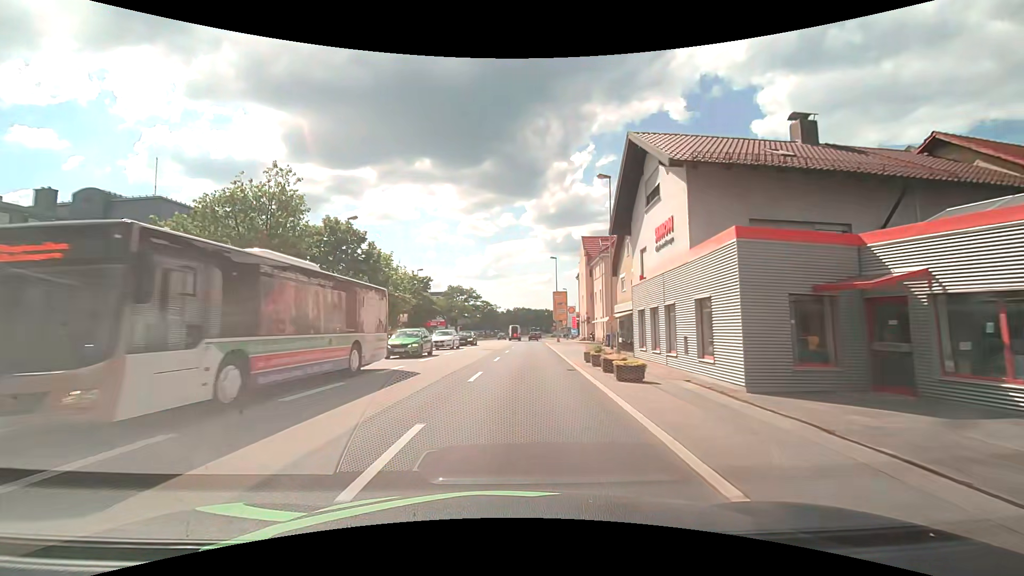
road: primary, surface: asphalt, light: Day
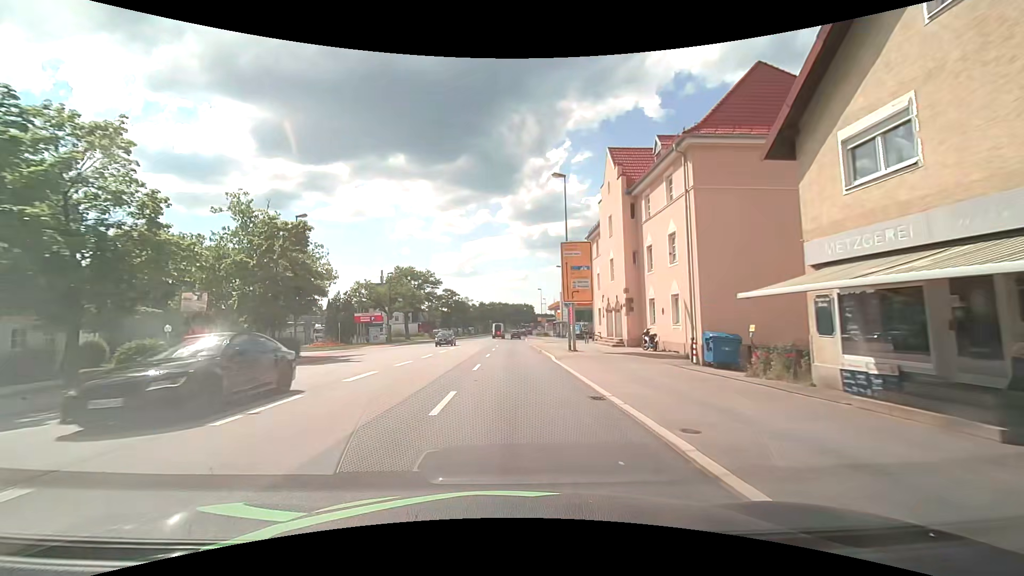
(+1.2, +31.9) m; +3°
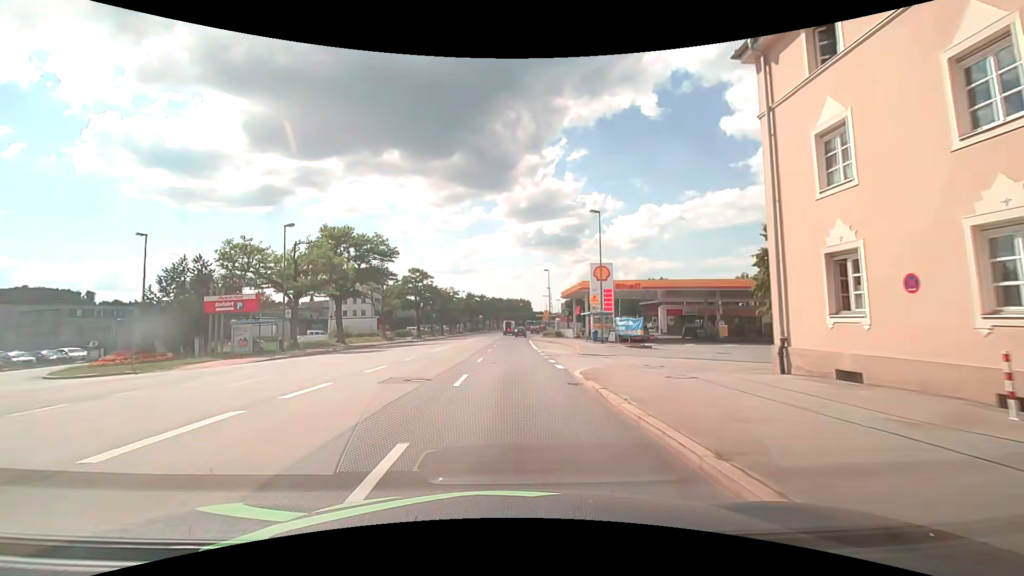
(0.0, +32.0) m; 0°
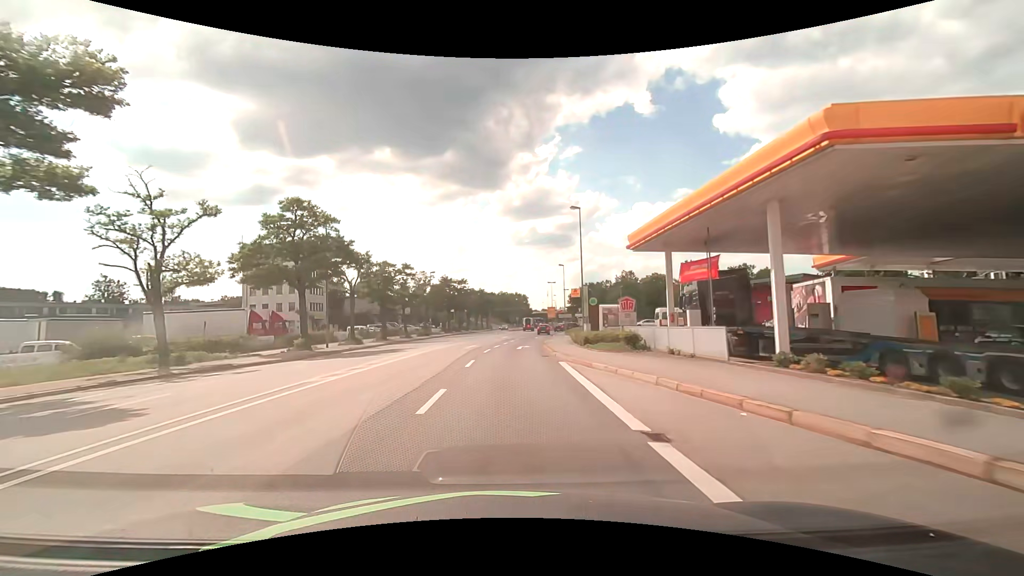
(+0.6, +39.8) m; +1°
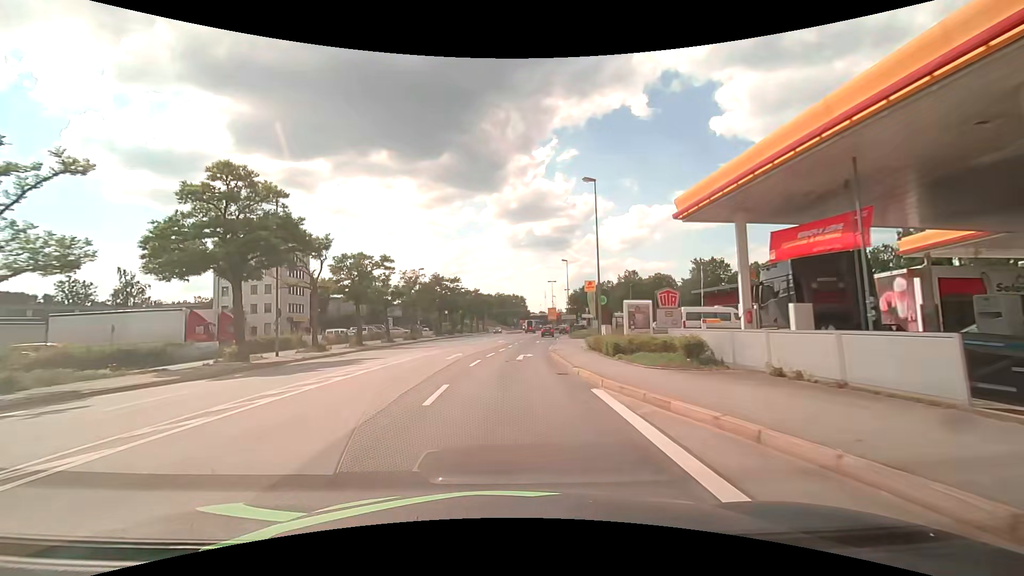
(0.0, +7.9) m; 0°
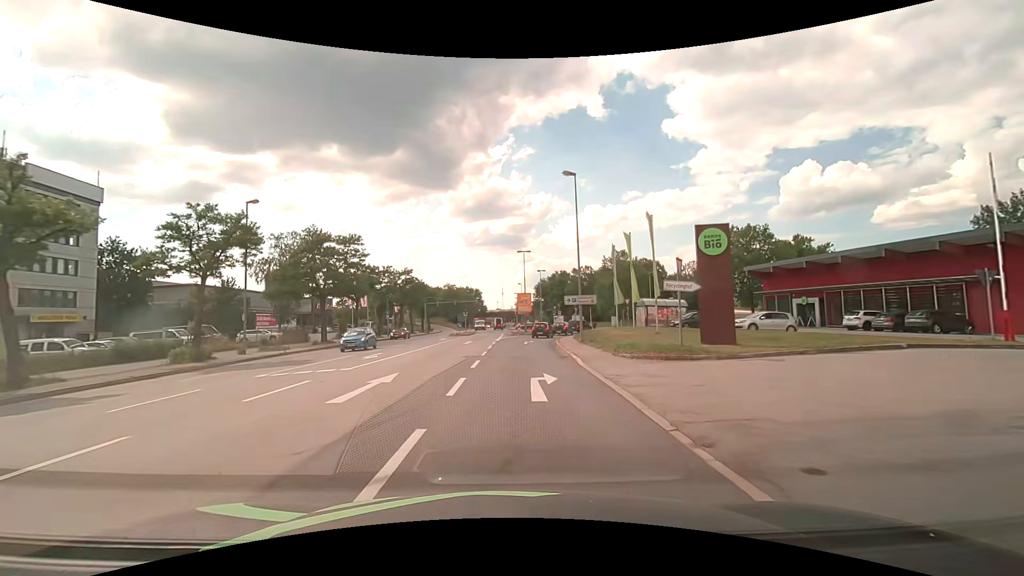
(+1.3, +37.9) m; +5°
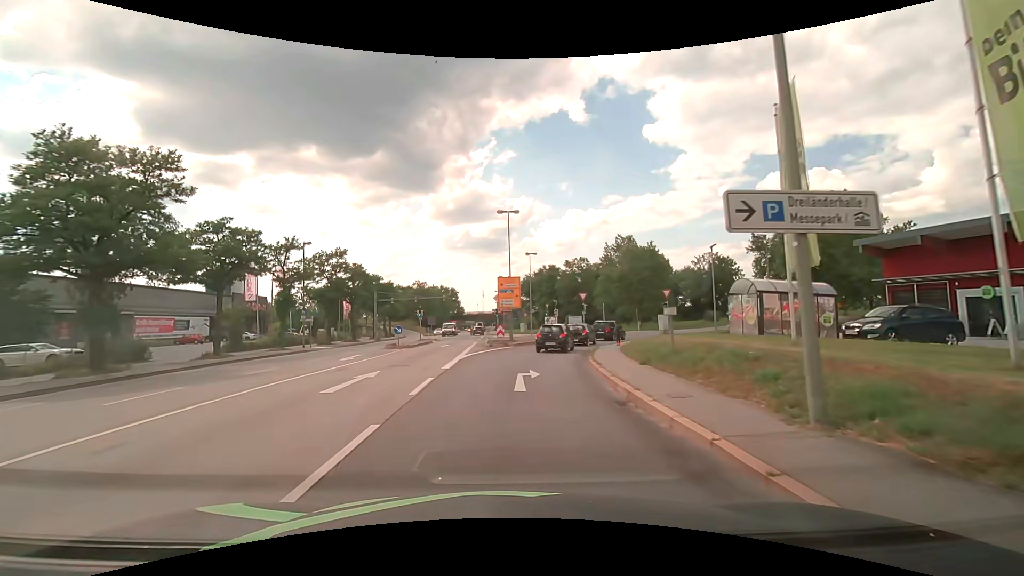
(+0.5, +22.9) m; +2°
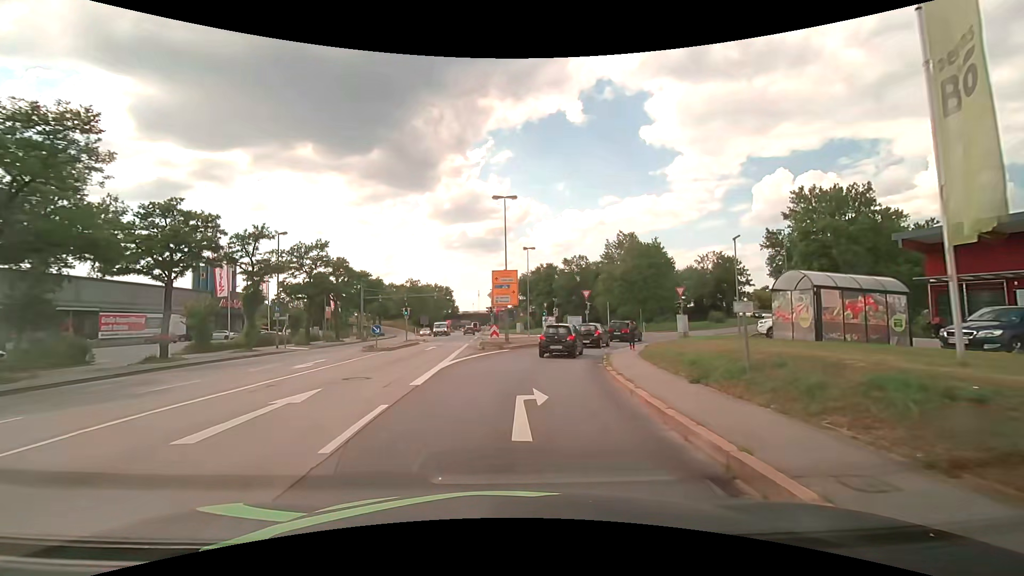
(0.0, +4.3) m; +1°
